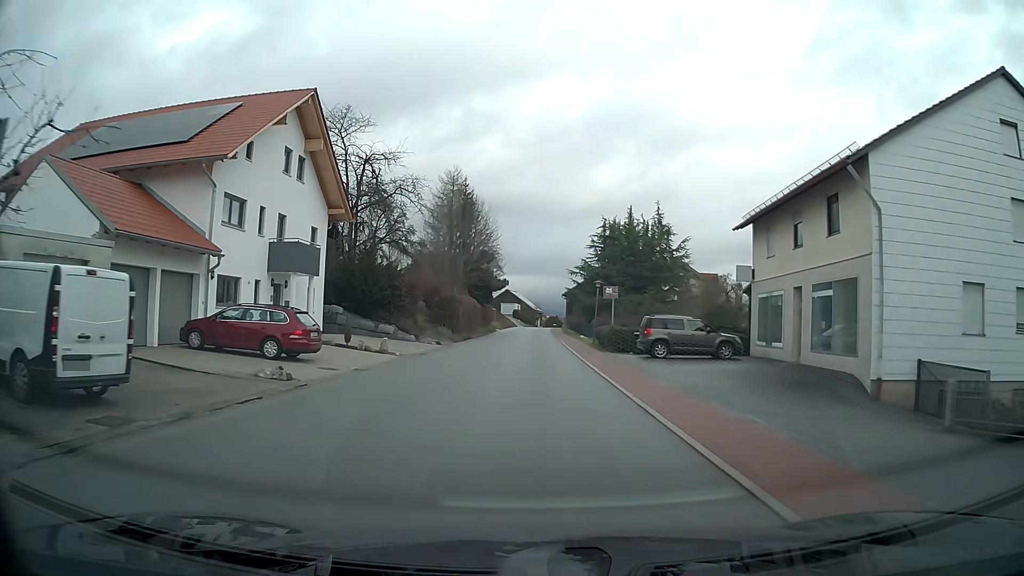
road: tertiary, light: Day
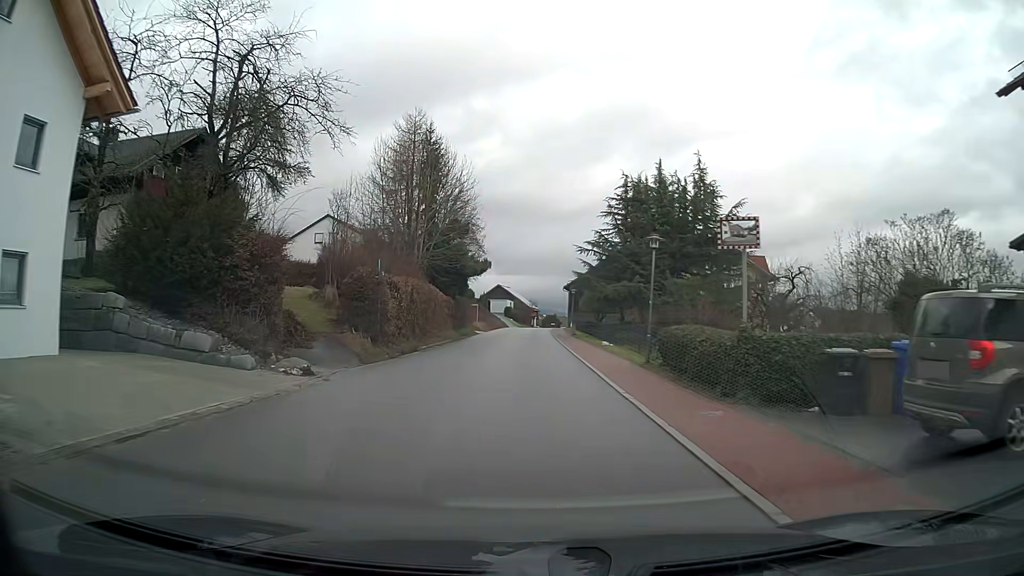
(0.0, +20.4) m; 0°
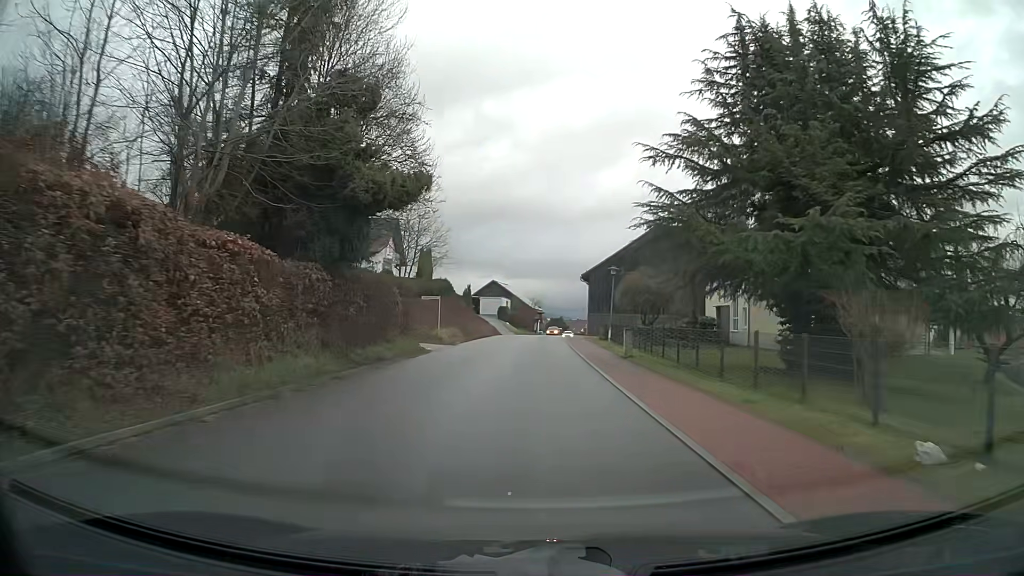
(-0.1, +28.5) m; 0°
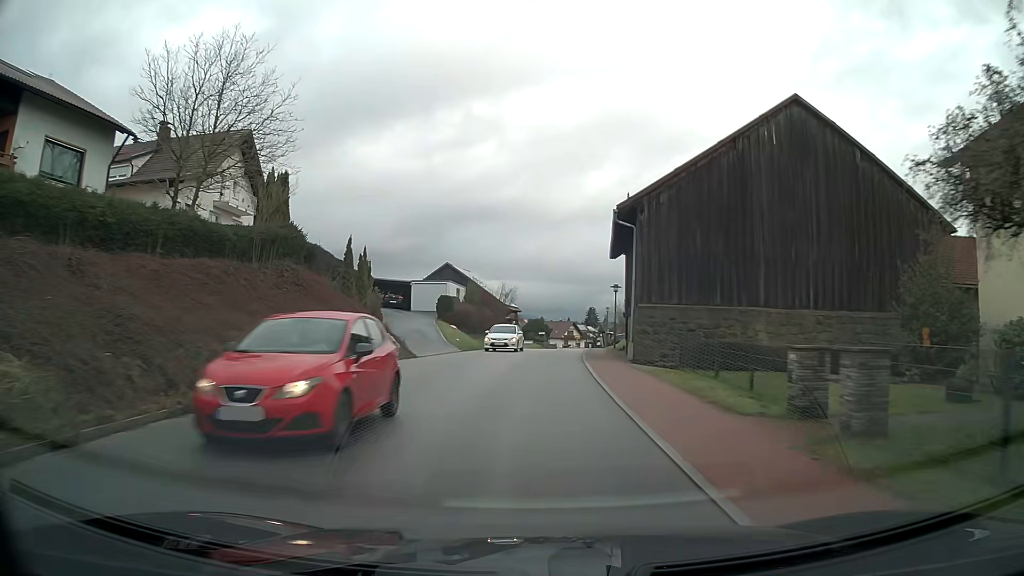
(+0.5, +37.1) m; +2°
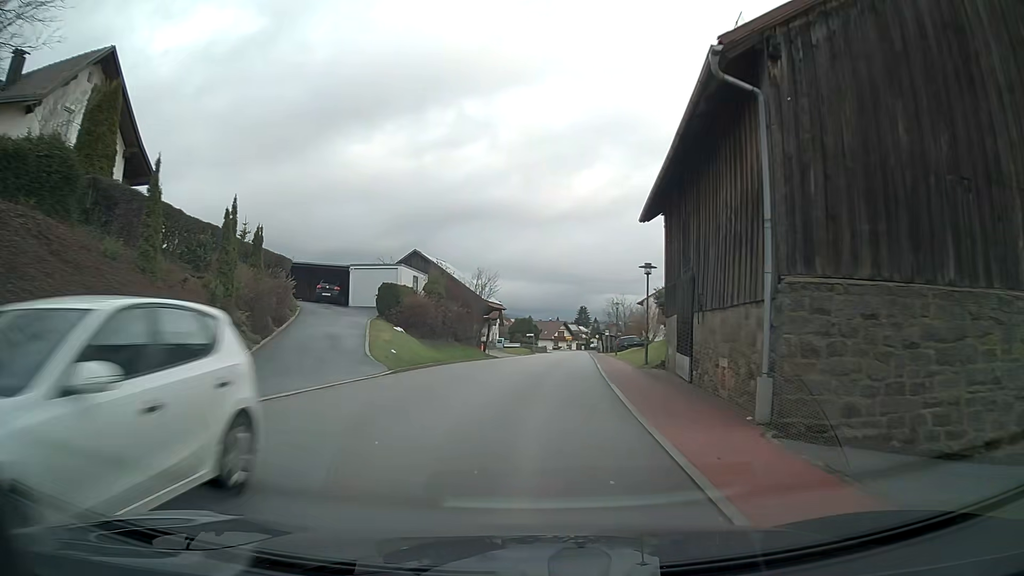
(+0.2, +14.8) m; +2°
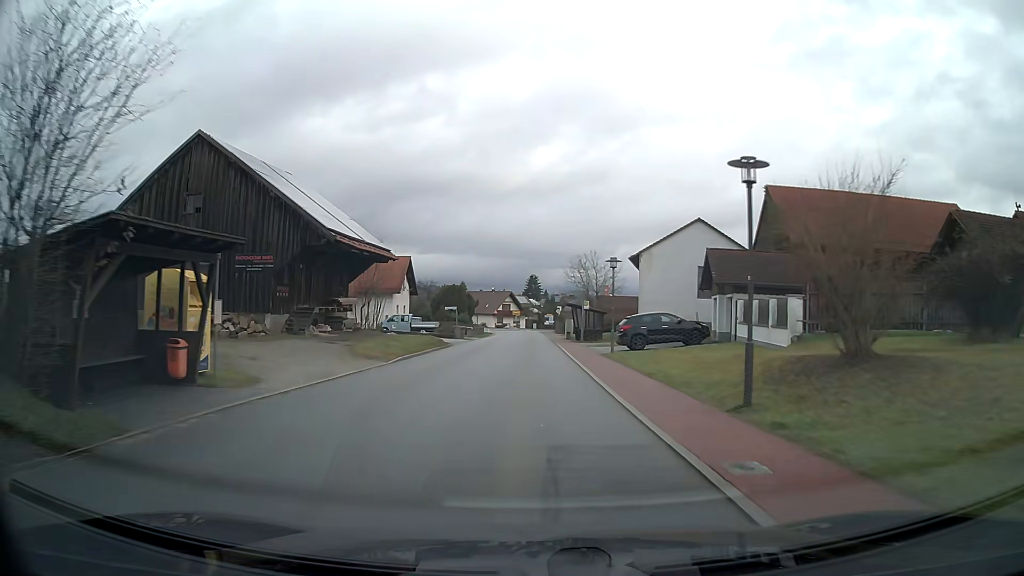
(+1.4, +37.1) m; +4°
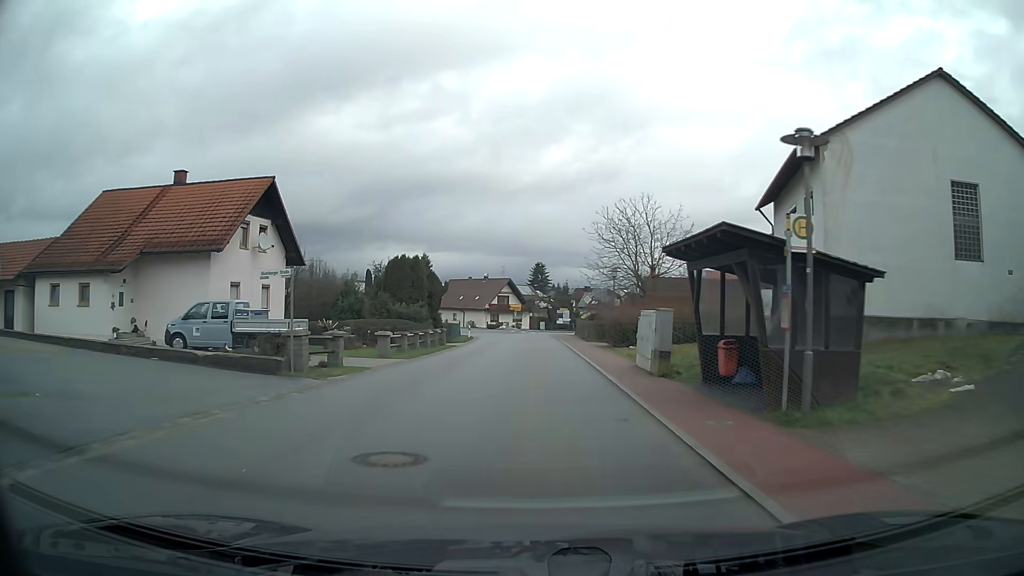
(0.0, +37.1) m; 0°
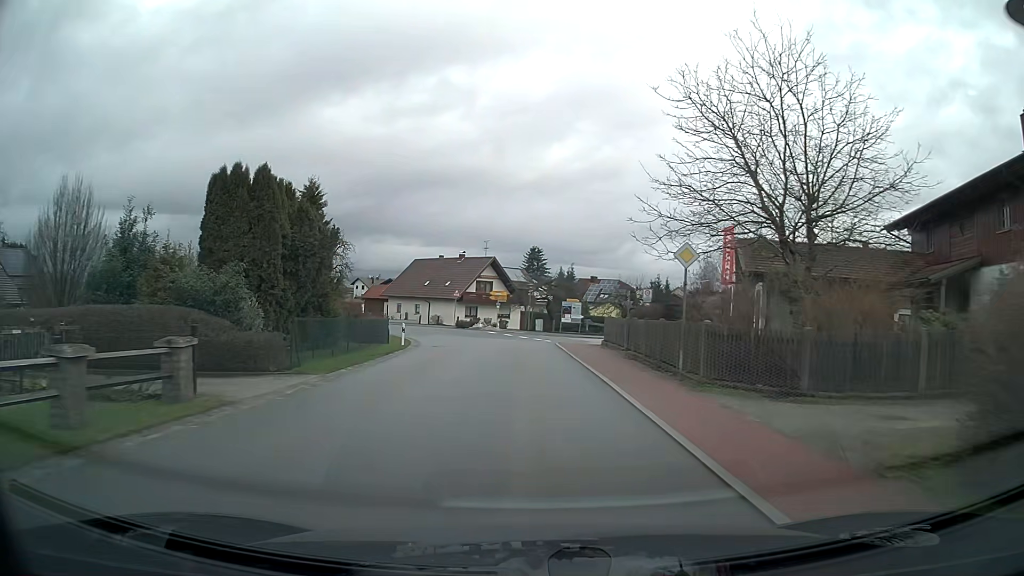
(+0.1, +29.2) m; 0°
